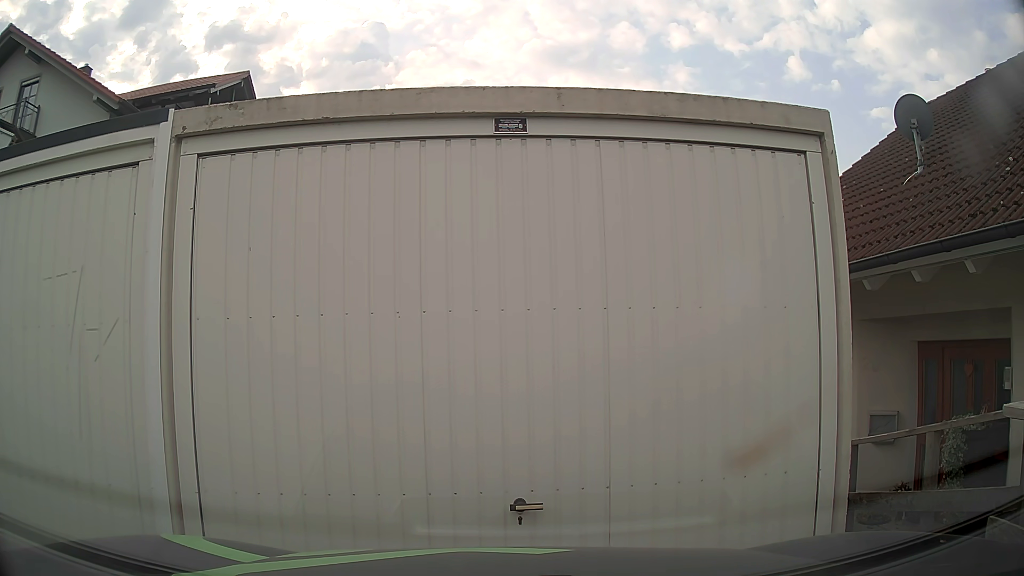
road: residential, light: Day
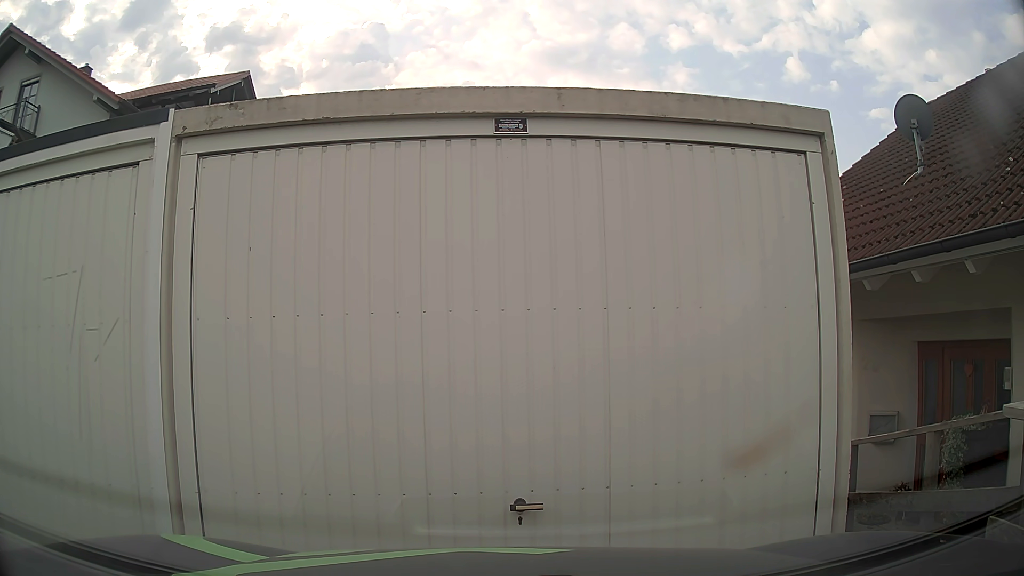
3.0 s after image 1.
(0.0, 0.0) m; 0°
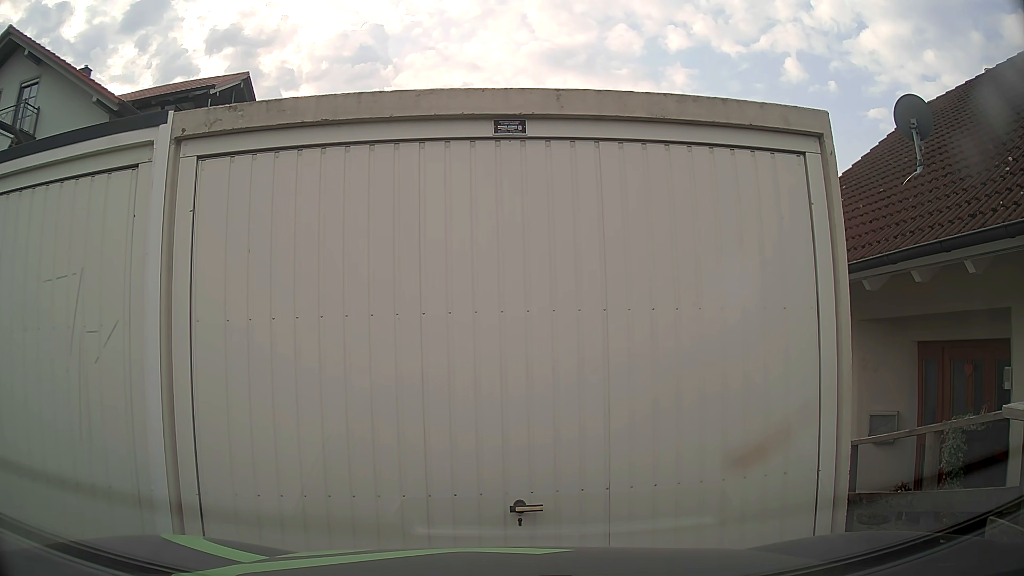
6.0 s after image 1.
(0.0, 0.0) m; 0°
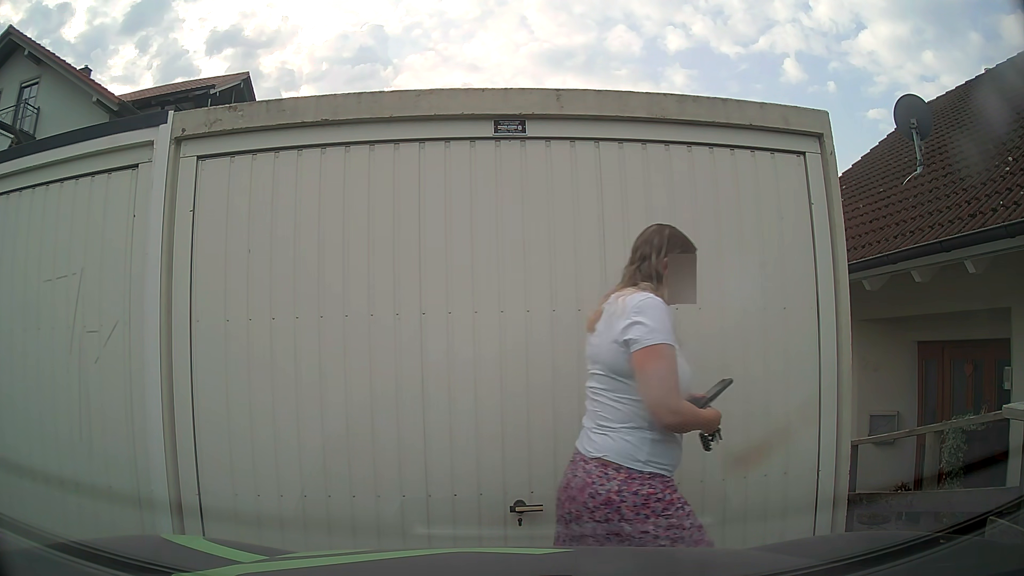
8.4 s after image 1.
(0.0, 0.0) m; 0°
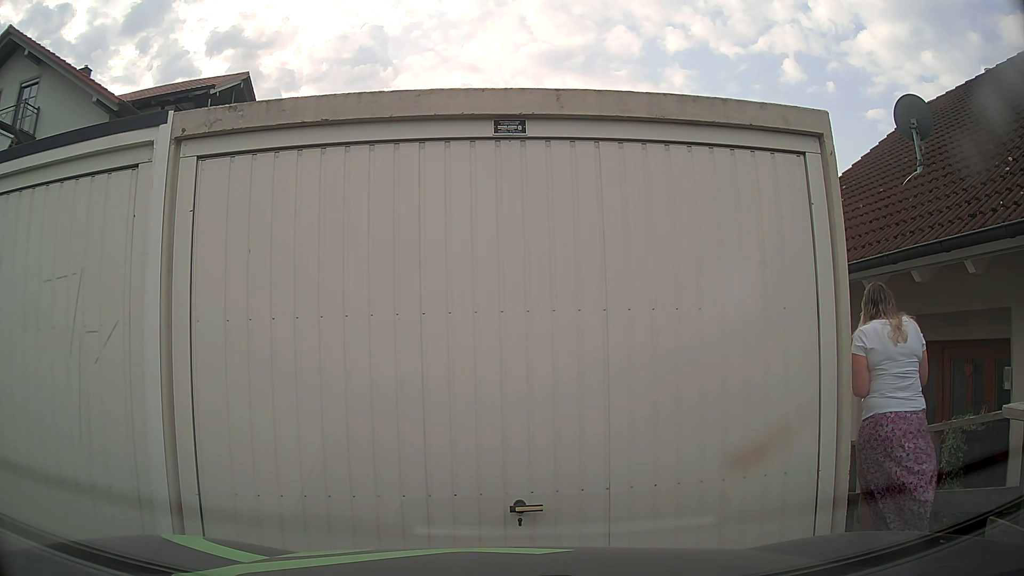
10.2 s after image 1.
(0.0, 0.0) m; 0°
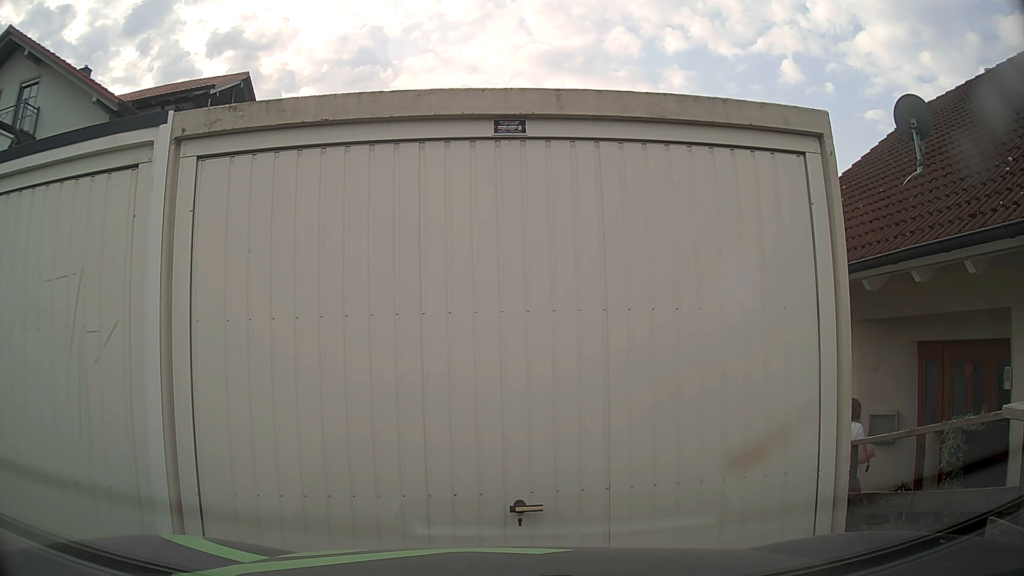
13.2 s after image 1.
(0.0, 0.0) m; 0°
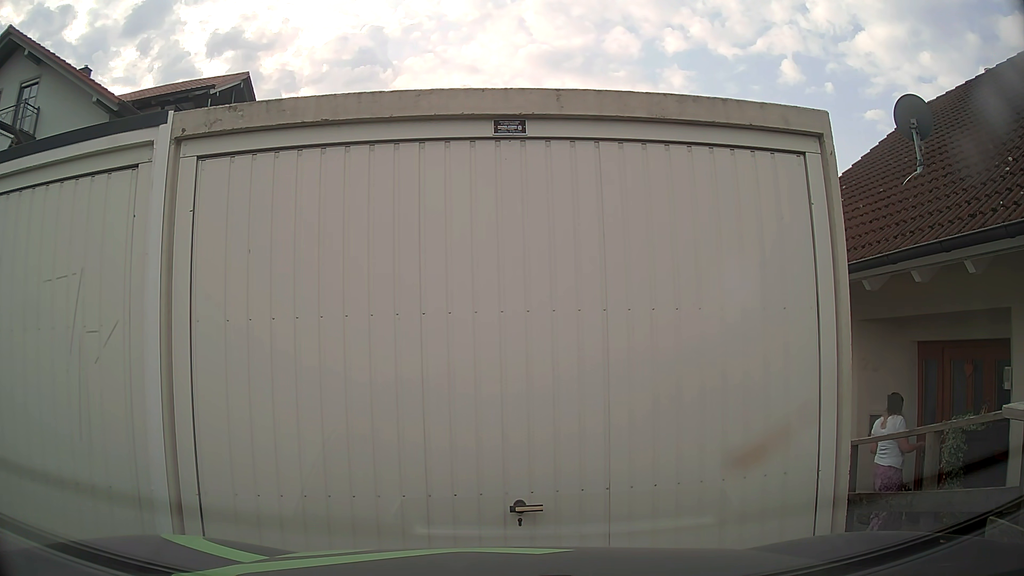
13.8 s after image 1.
(0.0, 0.0) m; 0°
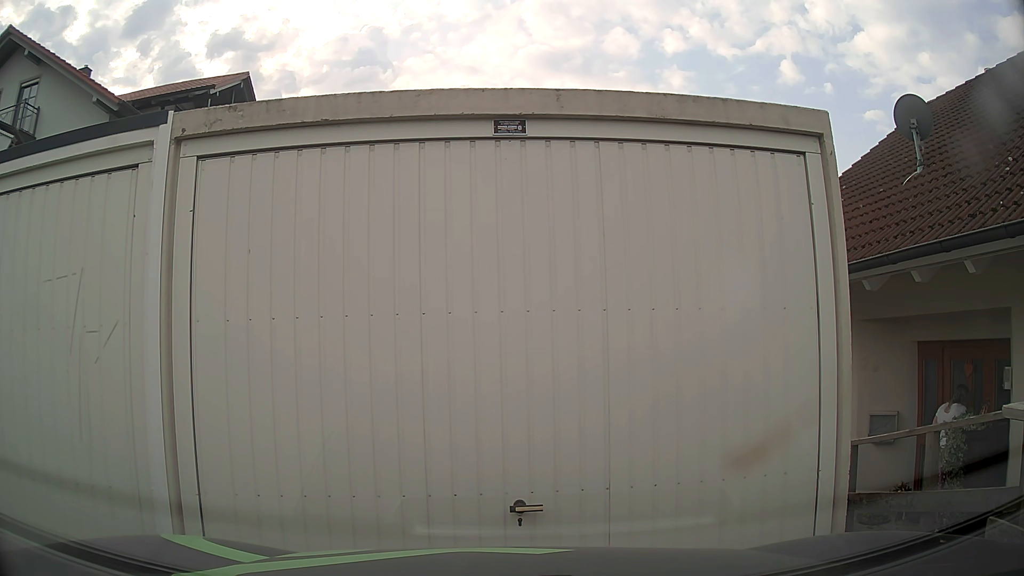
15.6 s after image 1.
(0.0, 0.0) m; 0°
